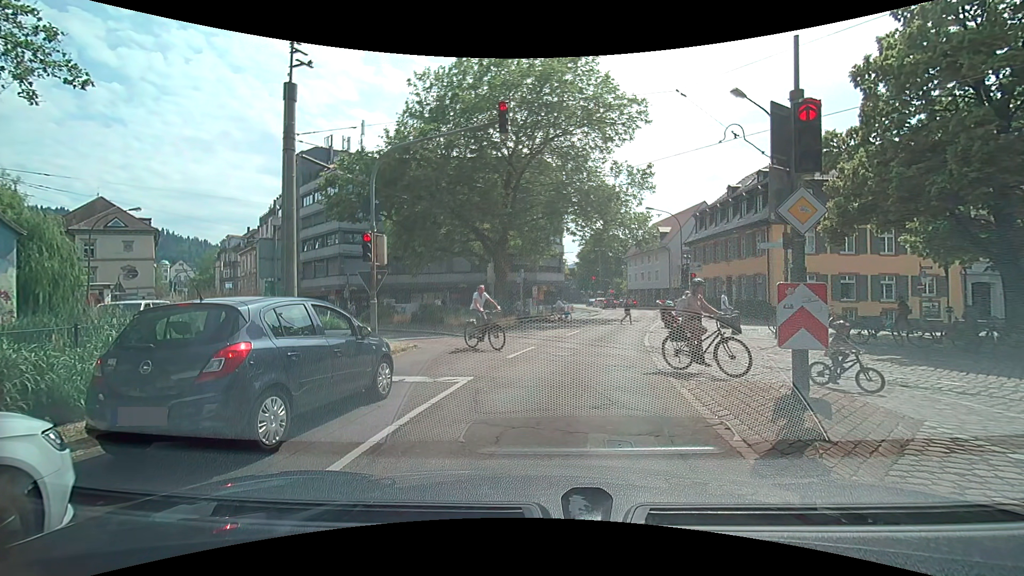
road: primary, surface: asphalt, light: Day
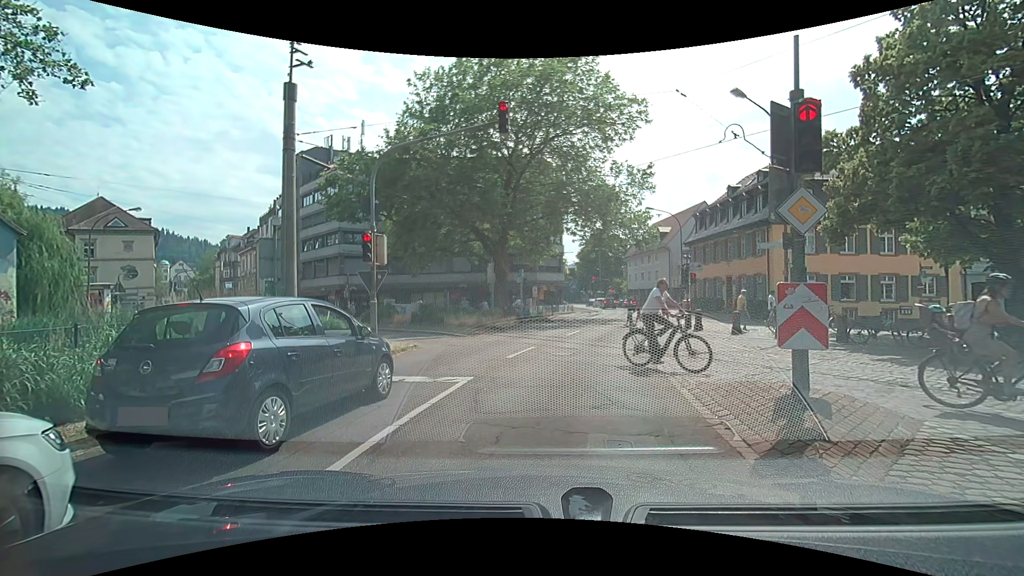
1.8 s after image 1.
(0.0, 0.0) m; 0°
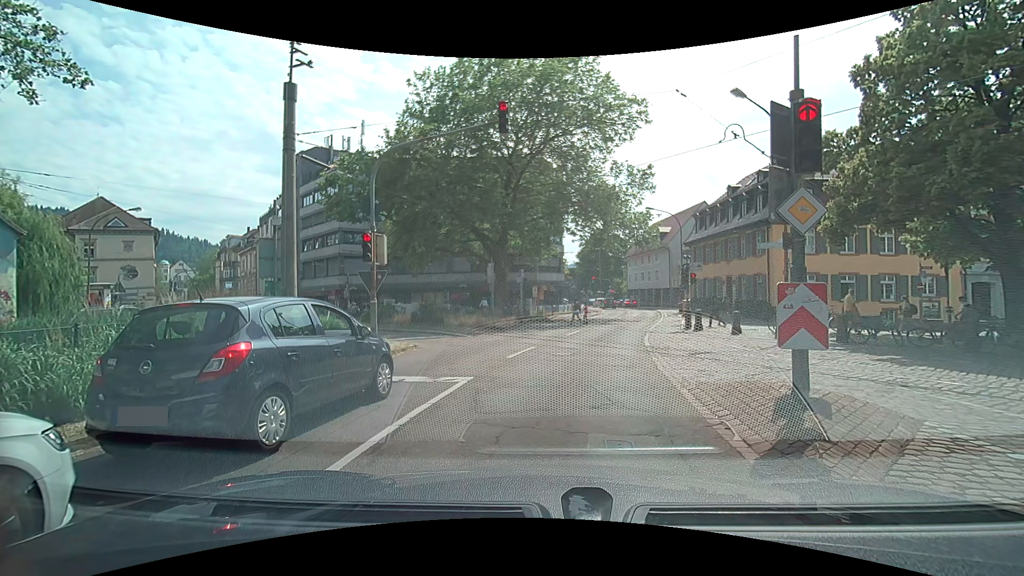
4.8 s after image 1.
(0.0, 0.0) m; 0°
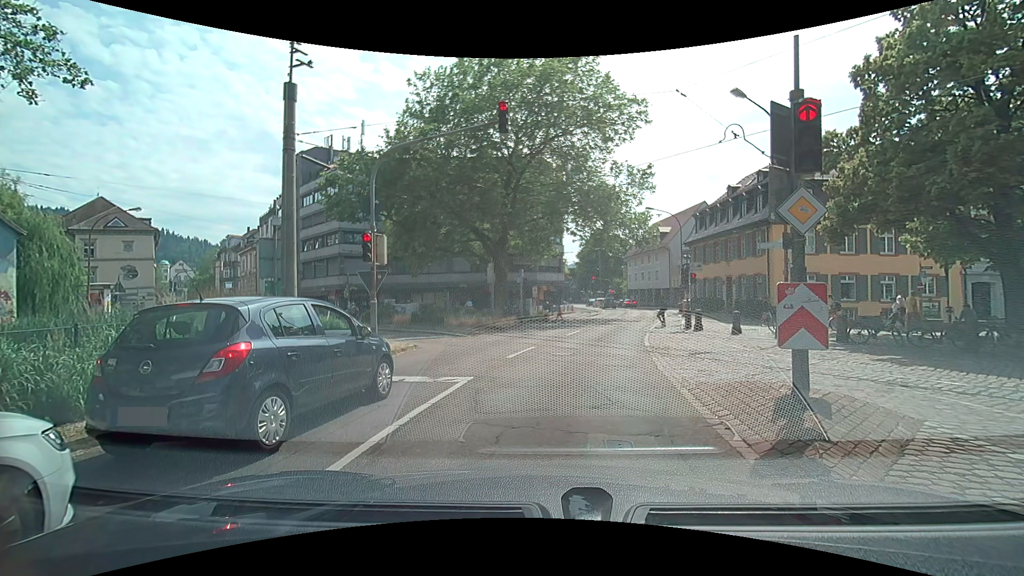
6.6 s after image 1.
(0.0, 0.0) m; 0°
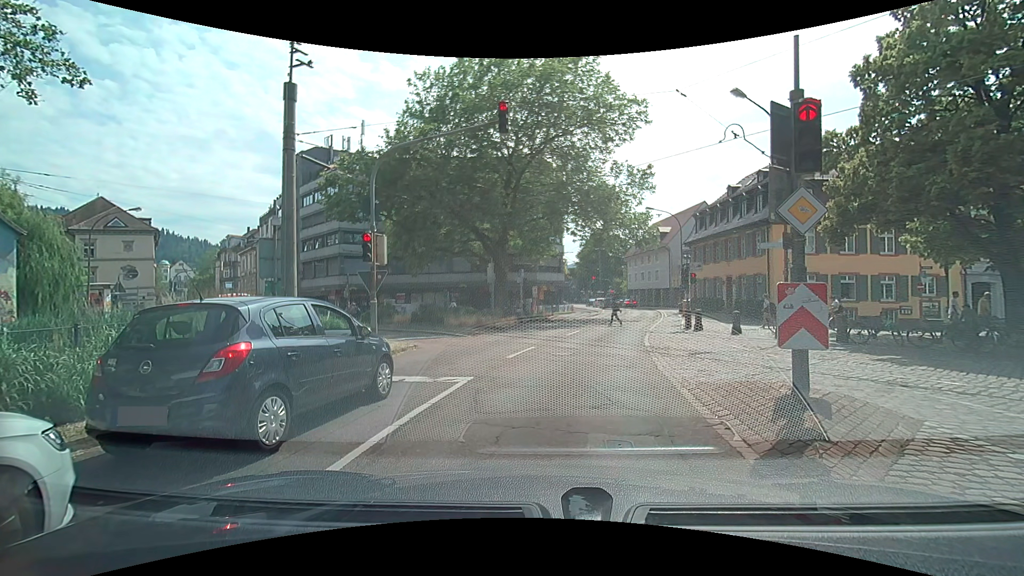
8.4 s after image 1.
(0.0, 0.0) m; 0°
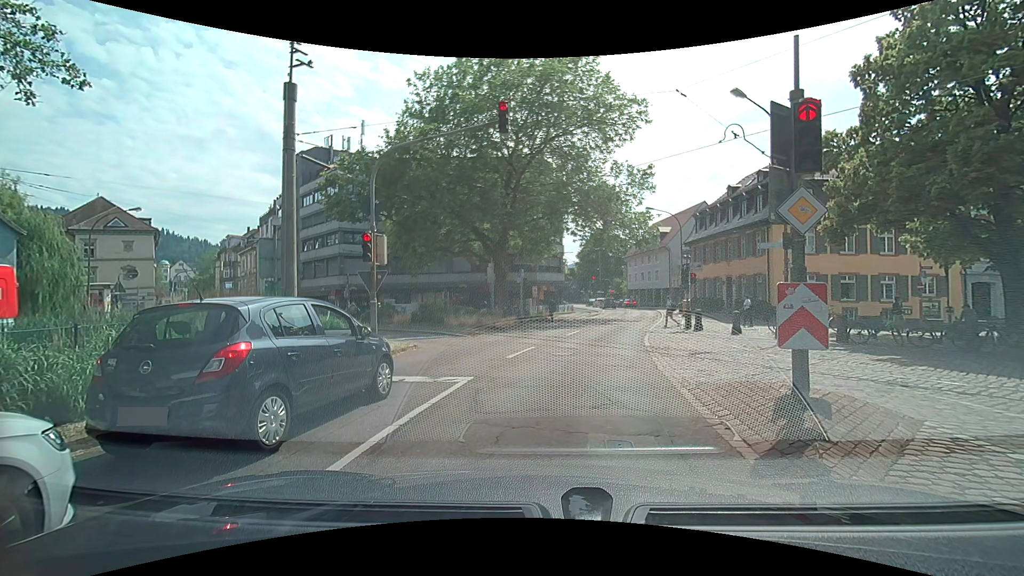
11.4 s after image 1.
(0.0, 0.0) m; 0°
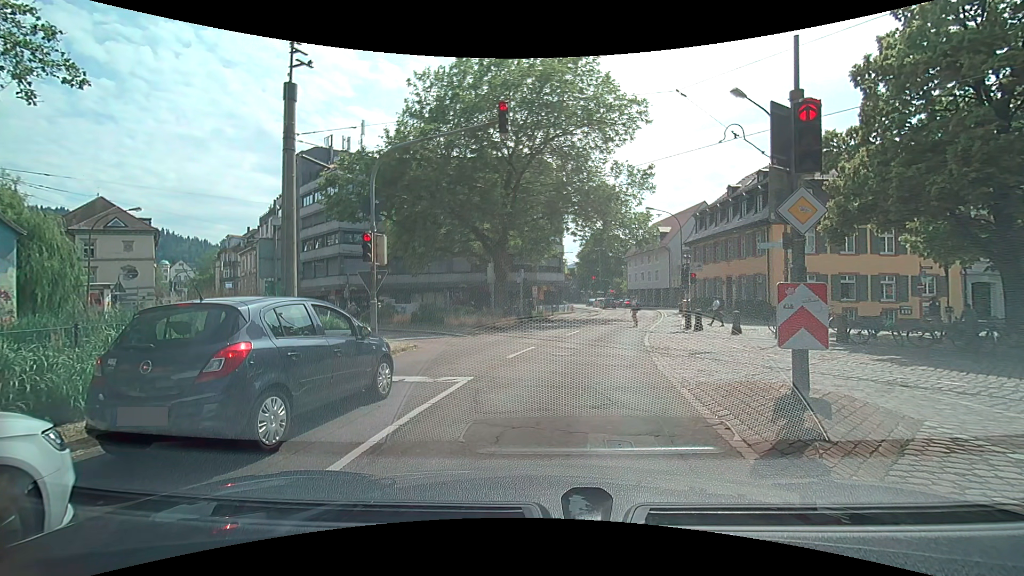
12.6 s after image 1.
(0.0, 0.0) m; 0°
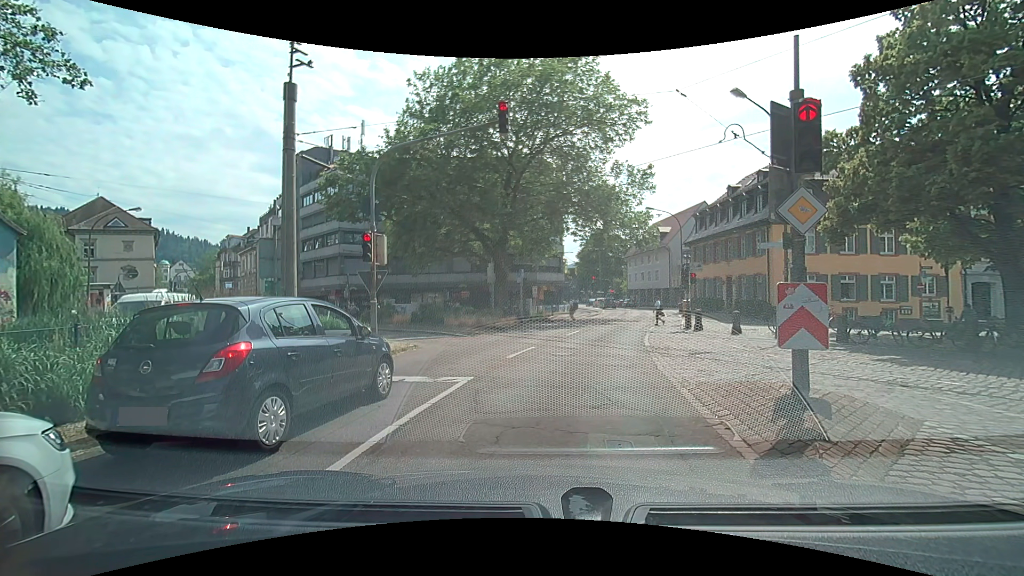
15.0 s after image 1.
(0.0, 0.0) m; 0°
